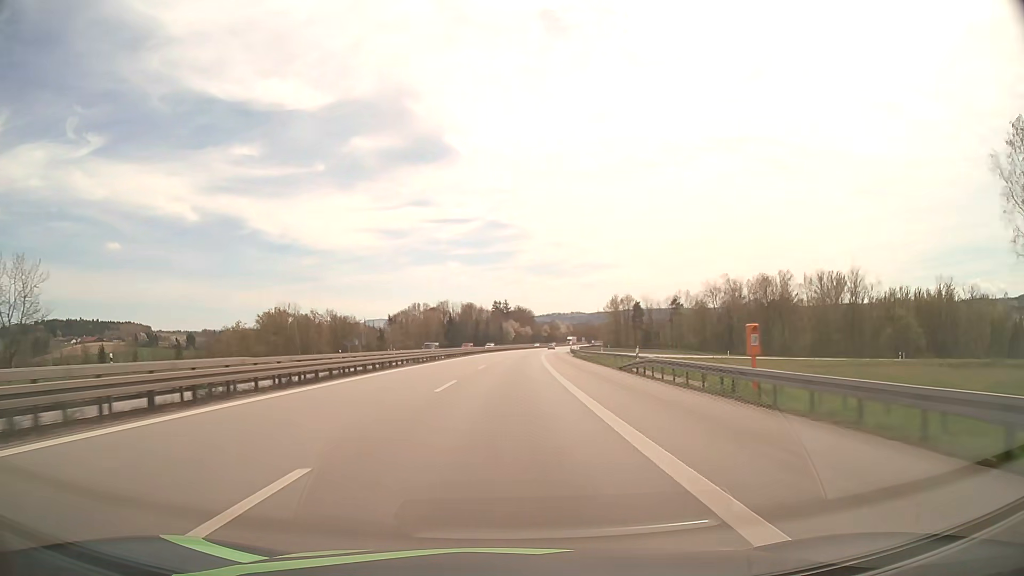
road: motorway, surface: asphalt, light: Day
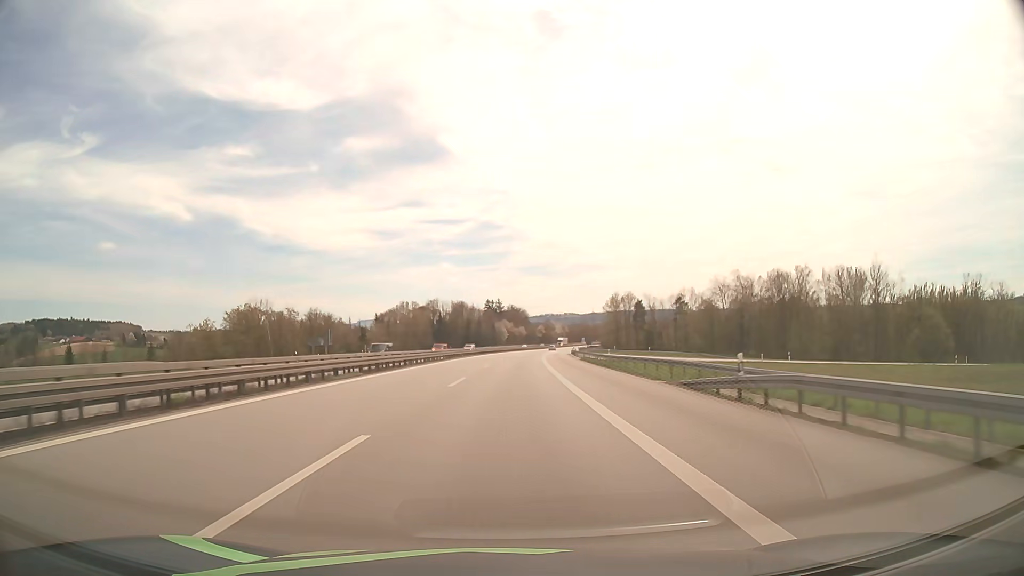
(+0.1, +15.3) m; +1°
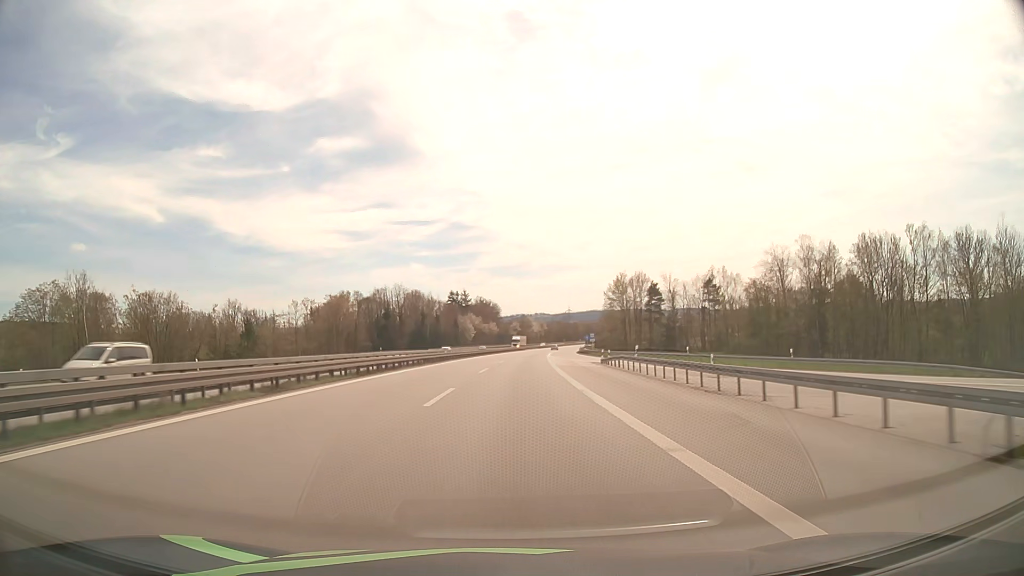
(+1.3, +61.7) m; +2°
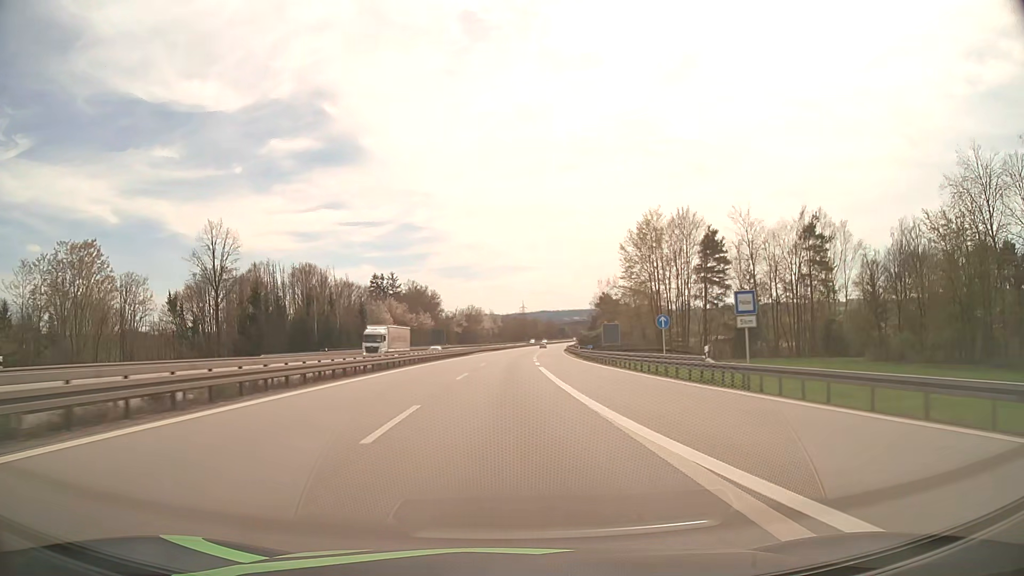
(+2.6, +77.9) m; +4°
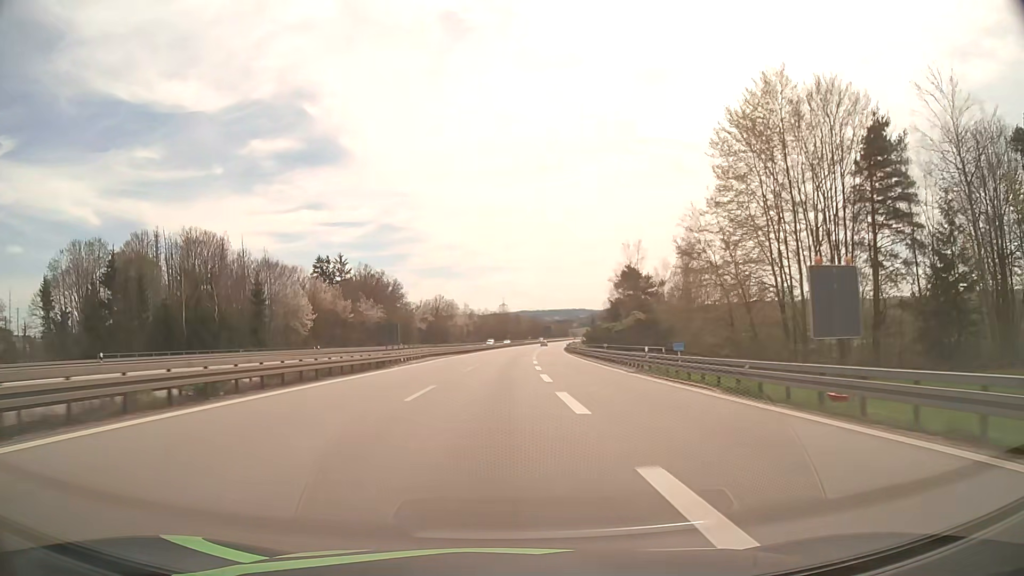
(+0.7, +47.3) m; +2°
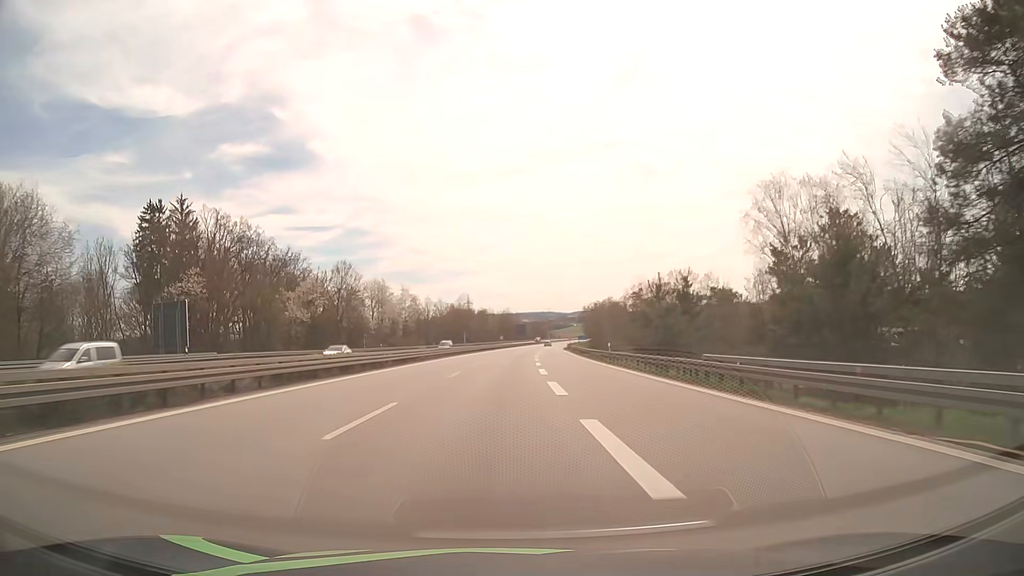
(+1.8, +79.3) m; +3°
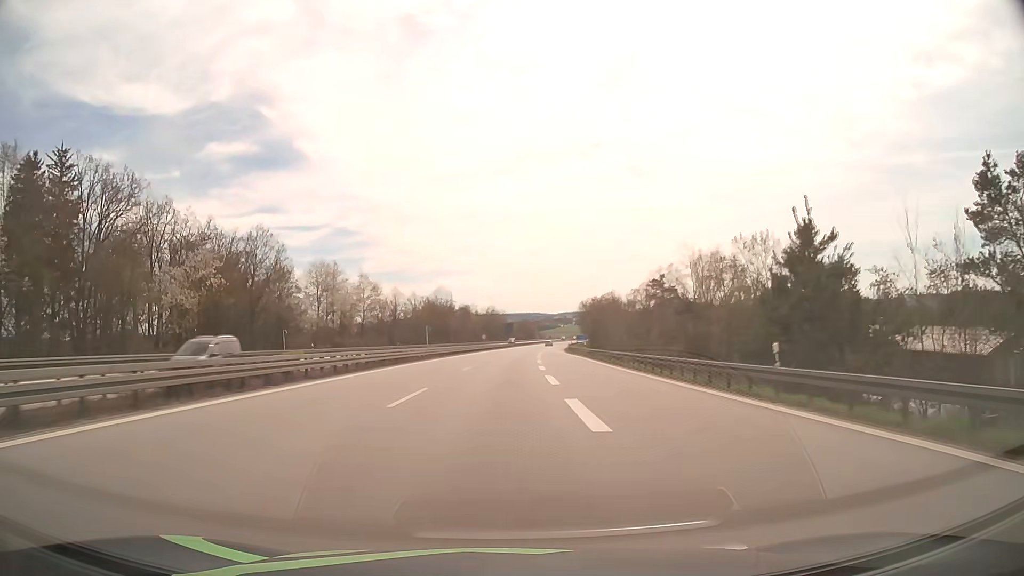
(+0.3, +31.4) m; +1°
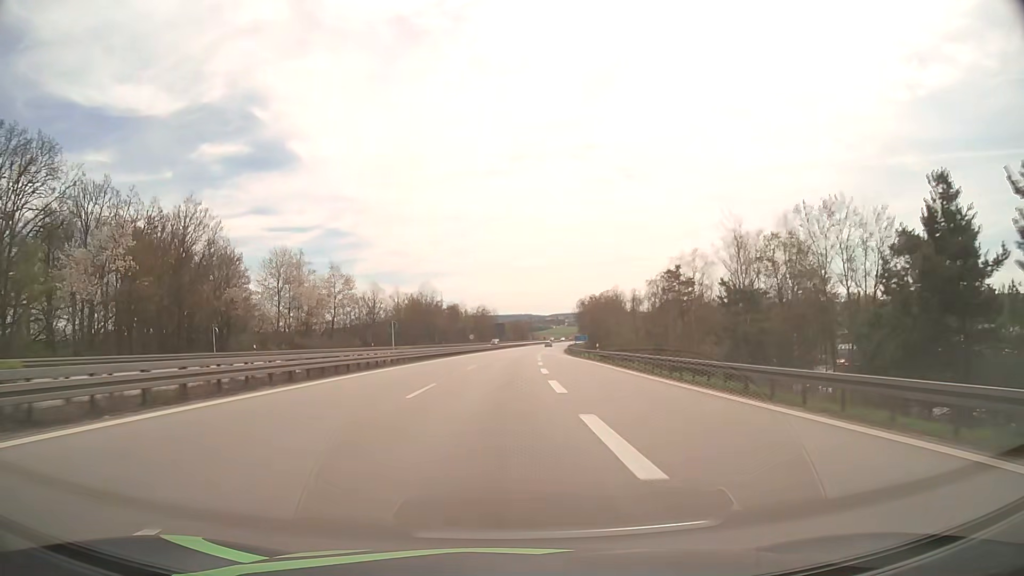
(+0.1, +15.6) m; +1°
(0, +10) (0, +20) (0, +30) (+1, +40) (+1, +50) (+1, +60) (+2, +70) (+3, +80) (+3, +90) (+4, +100) m
